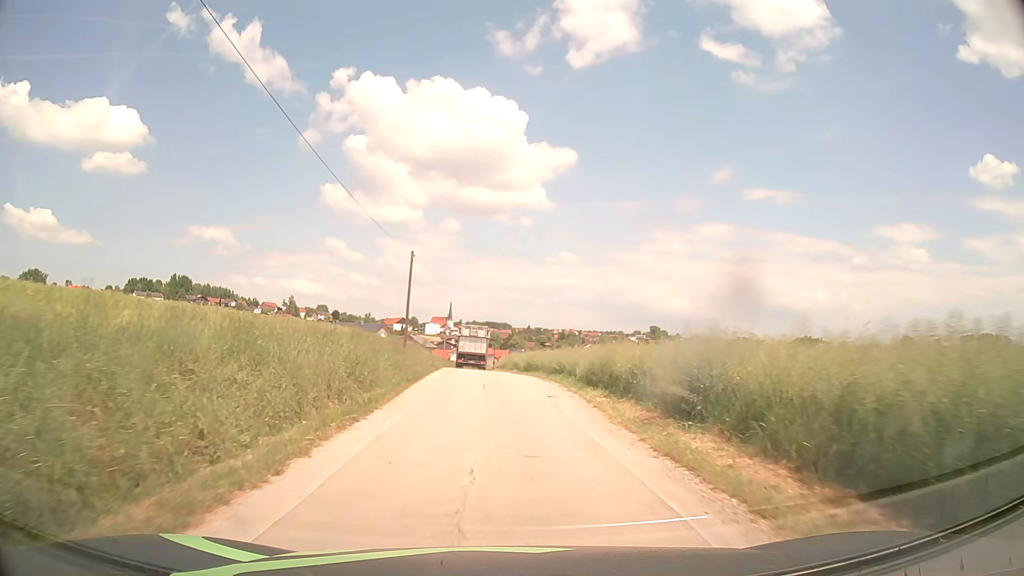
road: unclassified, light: Day
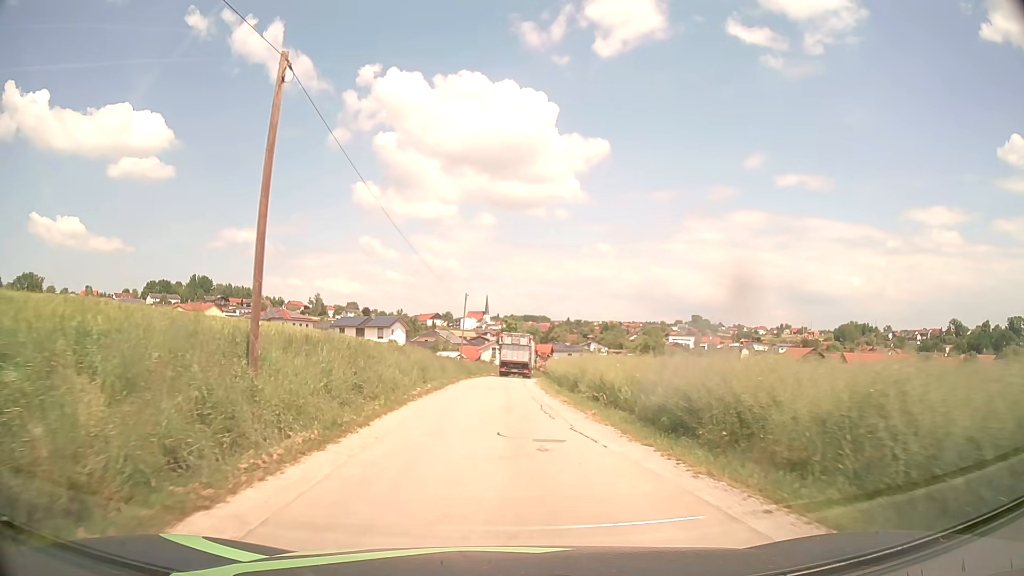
(-0.8, +28.6) m; -3°
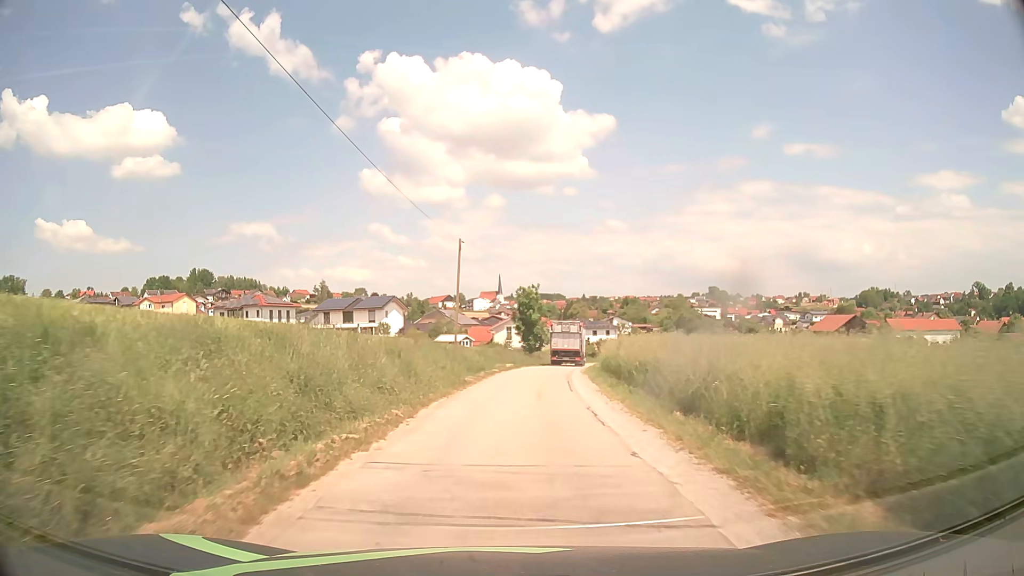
(-0.3, +21.3) m; -1°
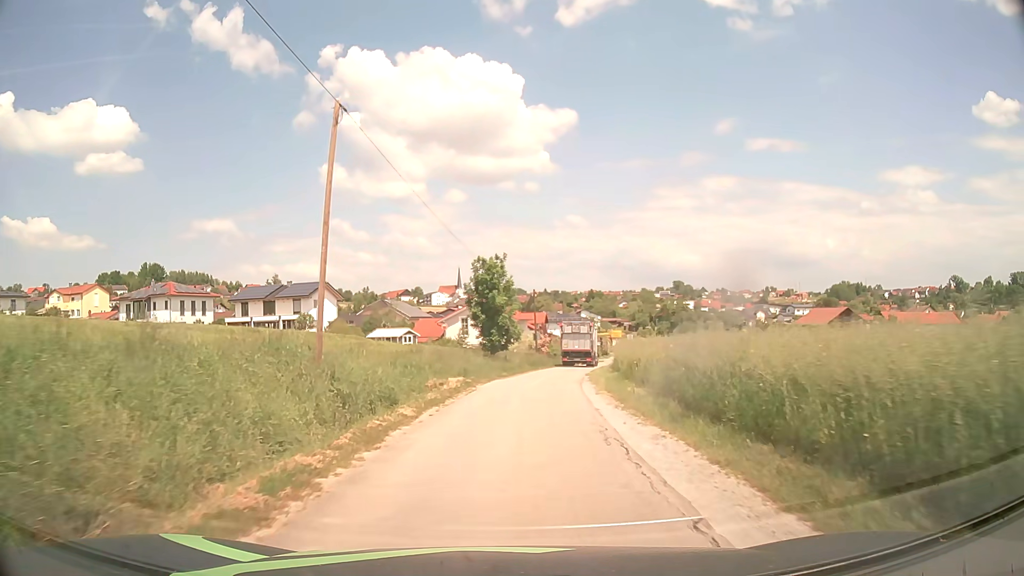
(+0.4, +20.1) m; +3°
(0, +10) (+1, +20) (+2, +30) (+3, +40) (+5, +50) (+7, +59) (+9, +69) (+12, +79) (+15, +88) (+18, +98) m
